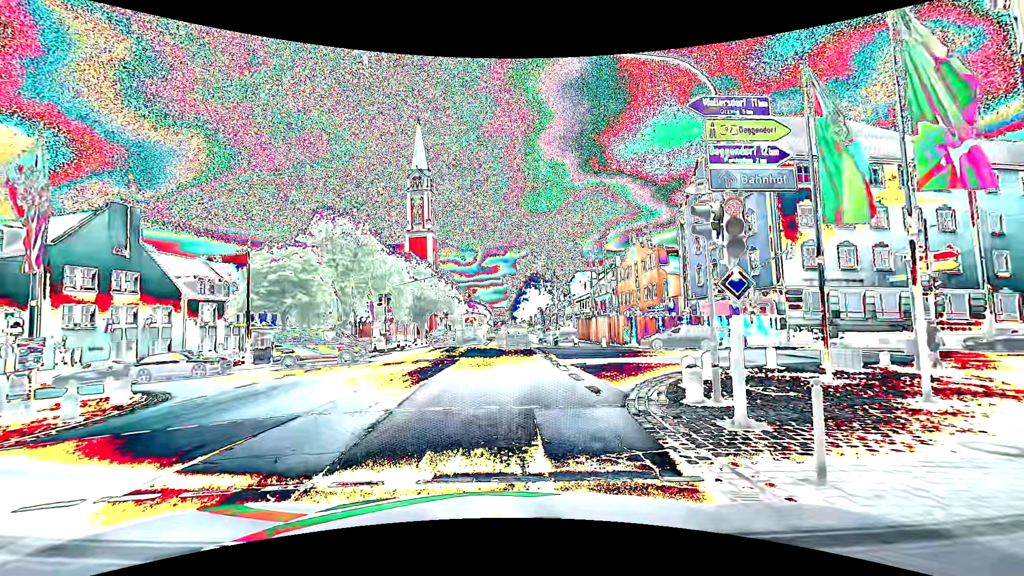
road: primary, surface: asphalt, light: Day
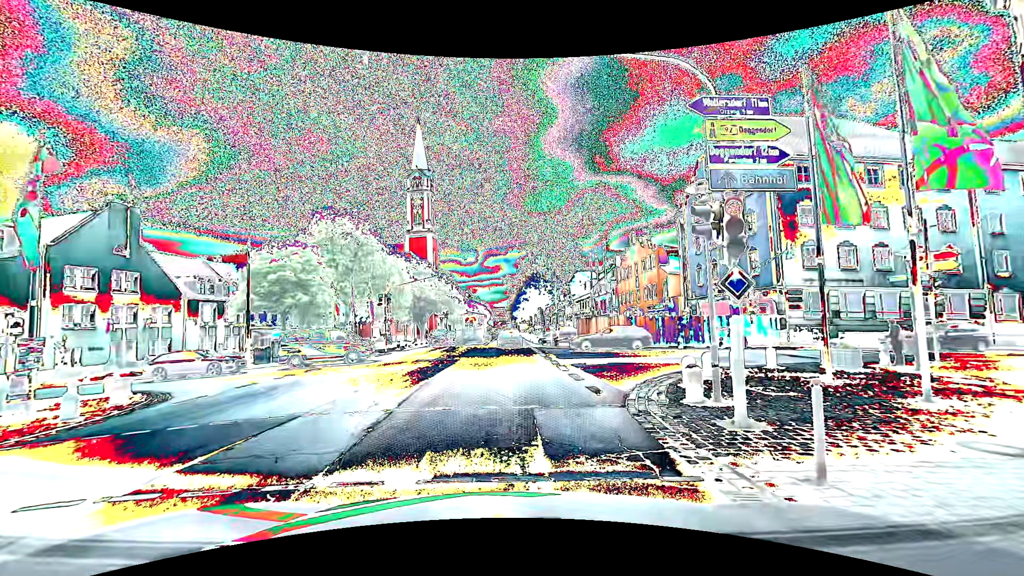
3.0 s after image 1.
(0.0, 0.0) m; 0°
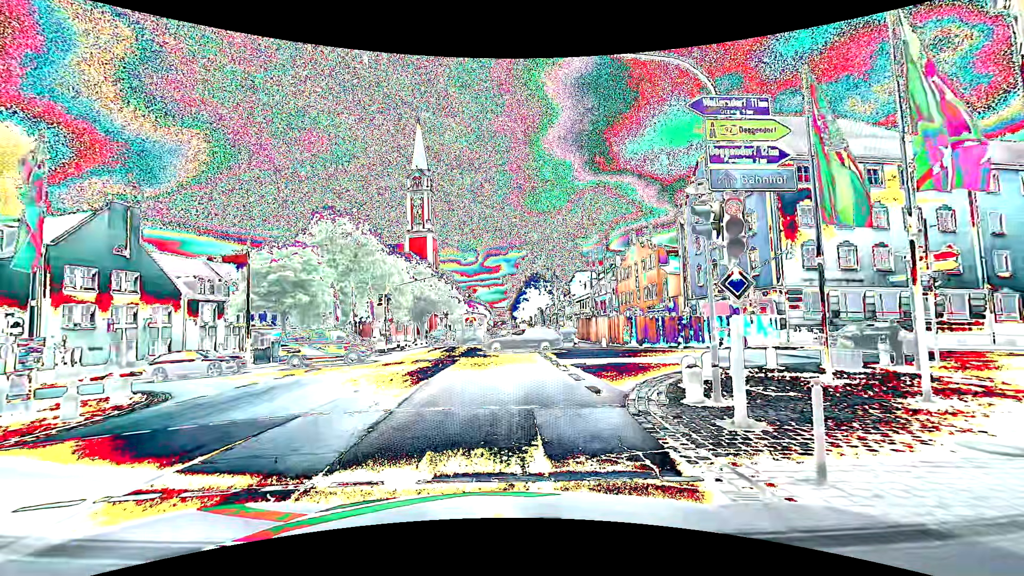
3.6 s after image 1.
(0.0, 0.0) m; 0°
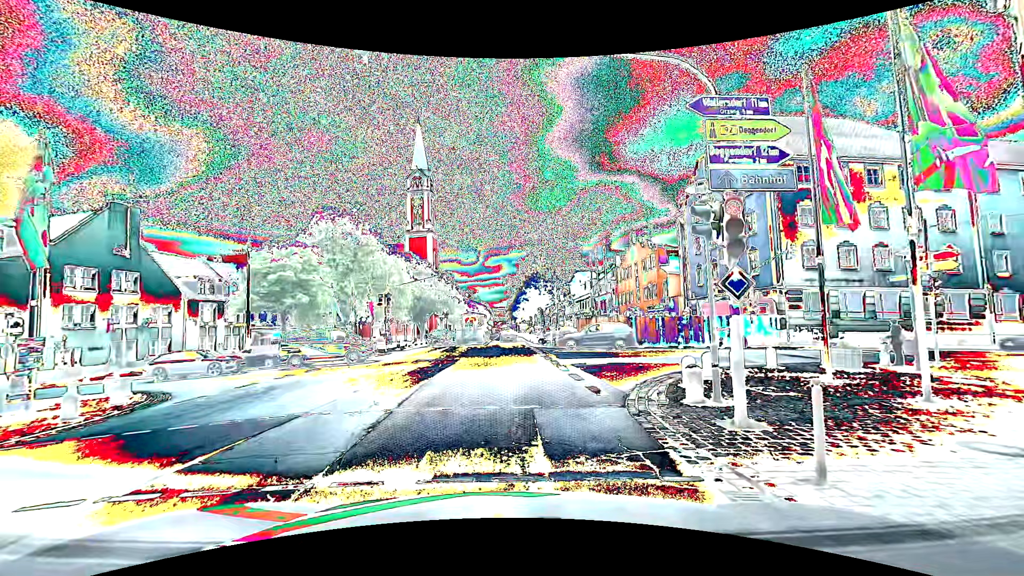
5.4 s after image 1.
(0.0, 0.0) m; 0°
